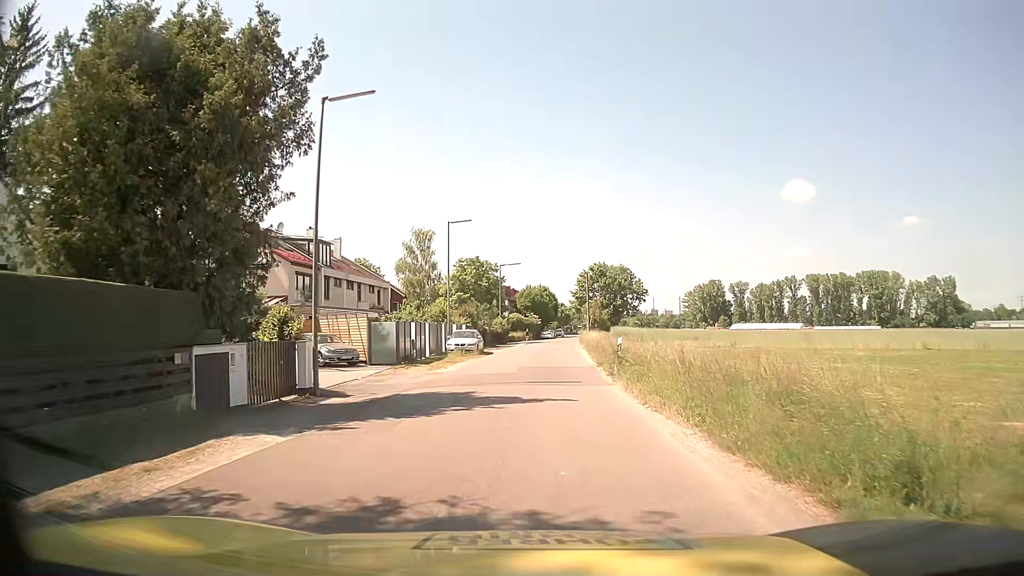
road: residential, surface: asphalt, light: Day
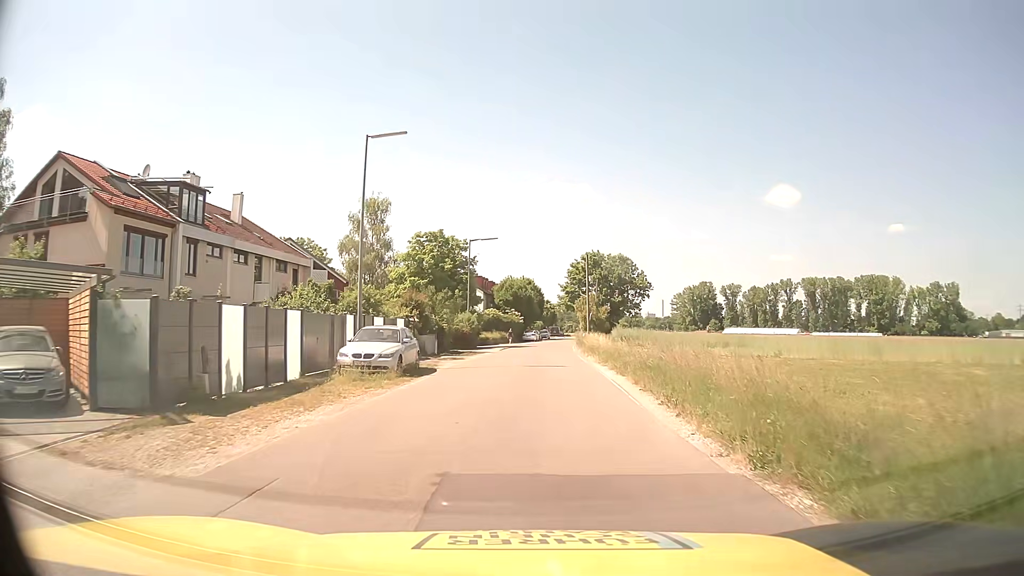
(+0.1, +19.5) m; +2°
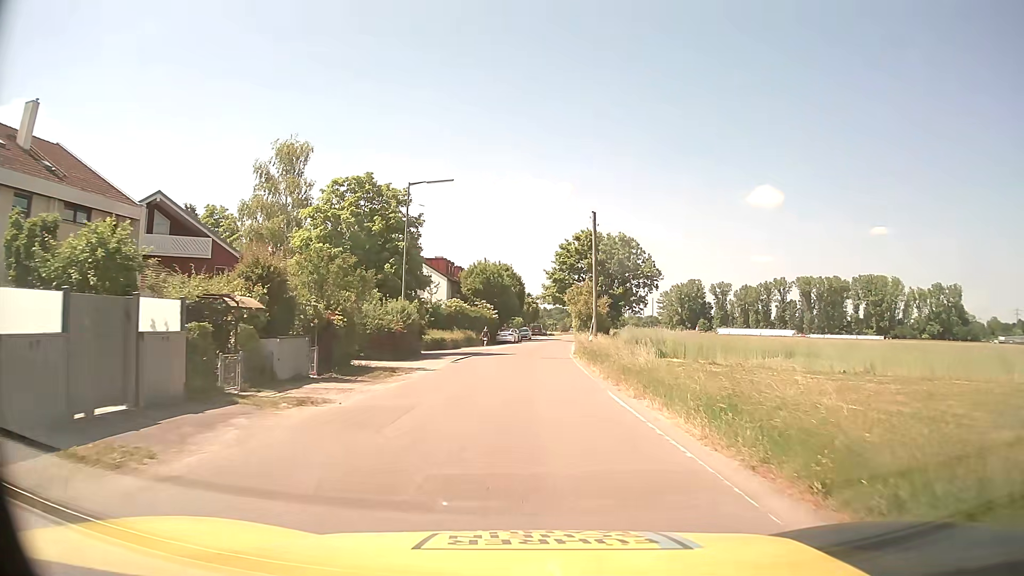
(+0.2, +20.1) m; +2°
(0, +10) (0, +20) (0, +30) (+1, +40) (+1, +50) (+2, +60) (+2, +70) (+3, +80) (+4, +90) (+5, +100) m
